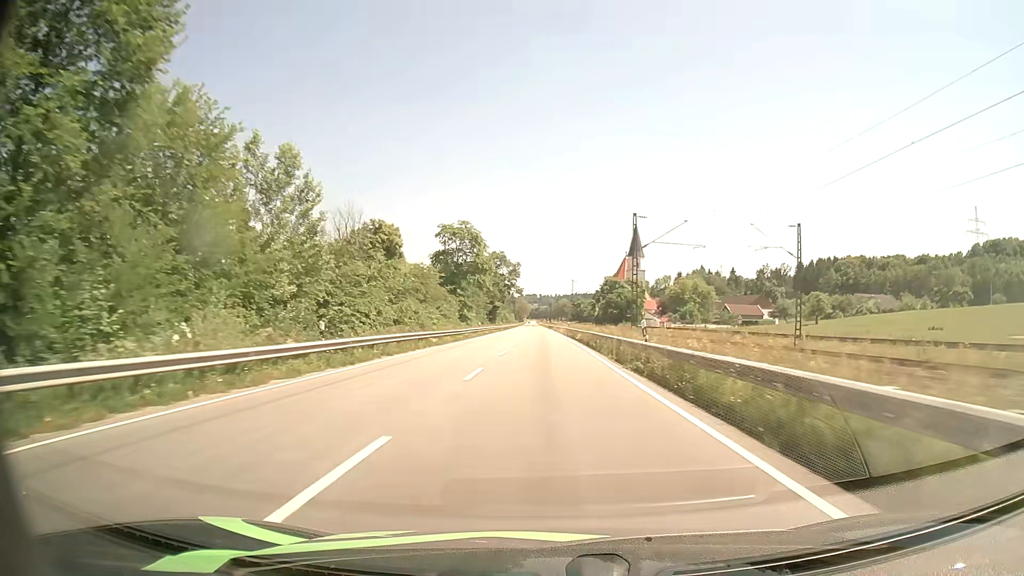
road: primary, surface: asphalt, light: Day
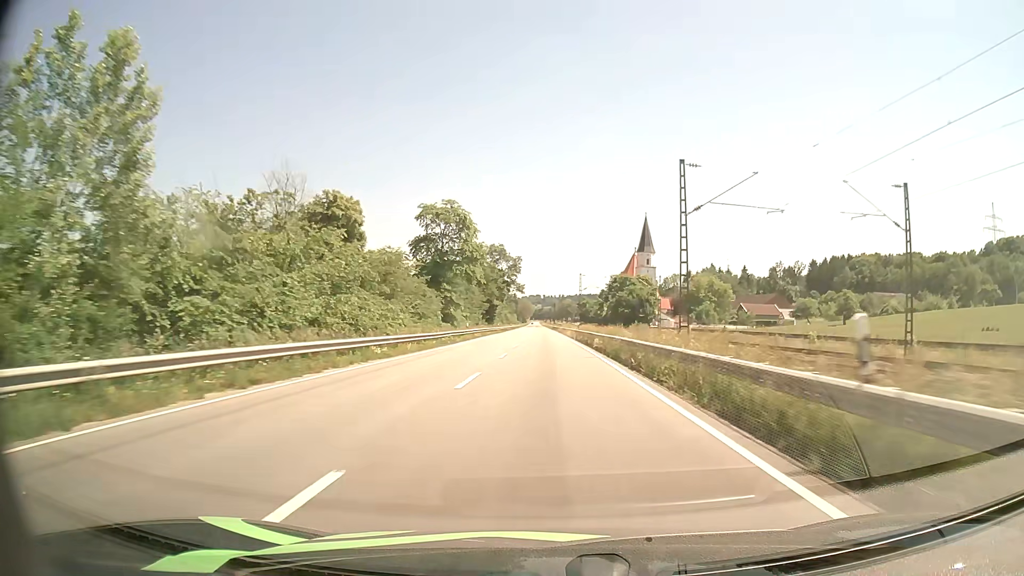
(-0.1, +14.0) m; 0°
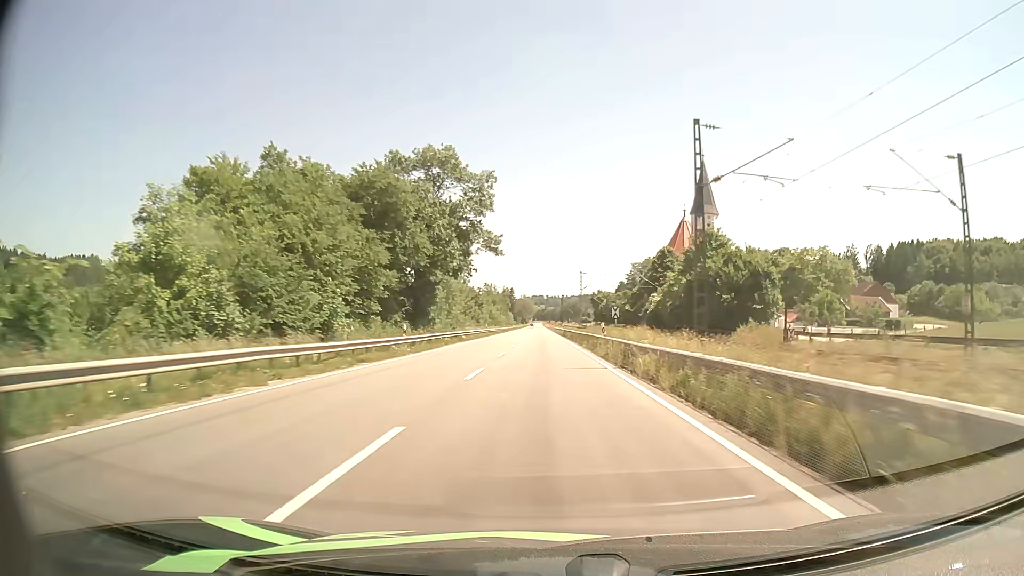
(-0.4, +69.9) m; 0°
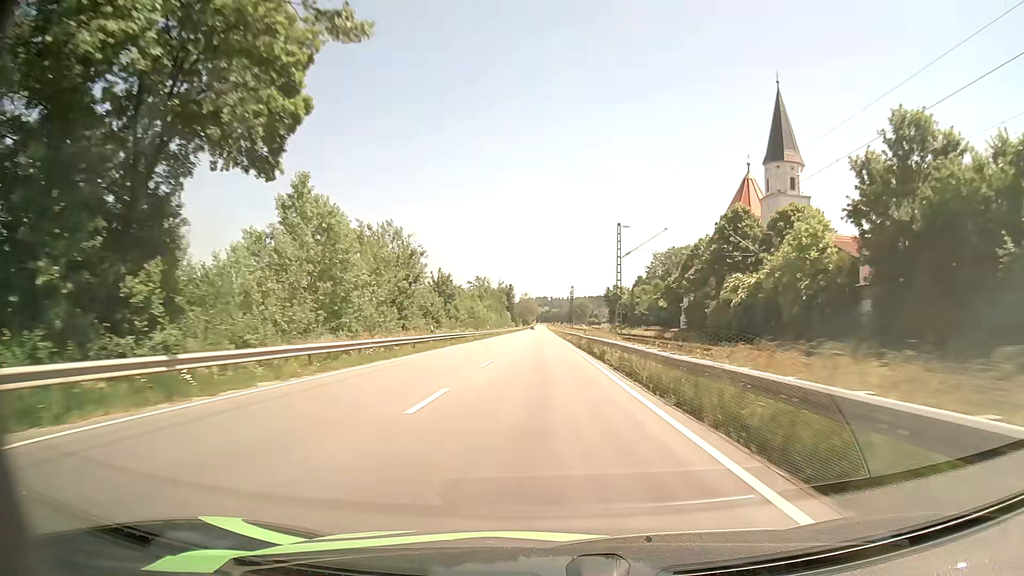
(-0.1, +42.5) m; 0°
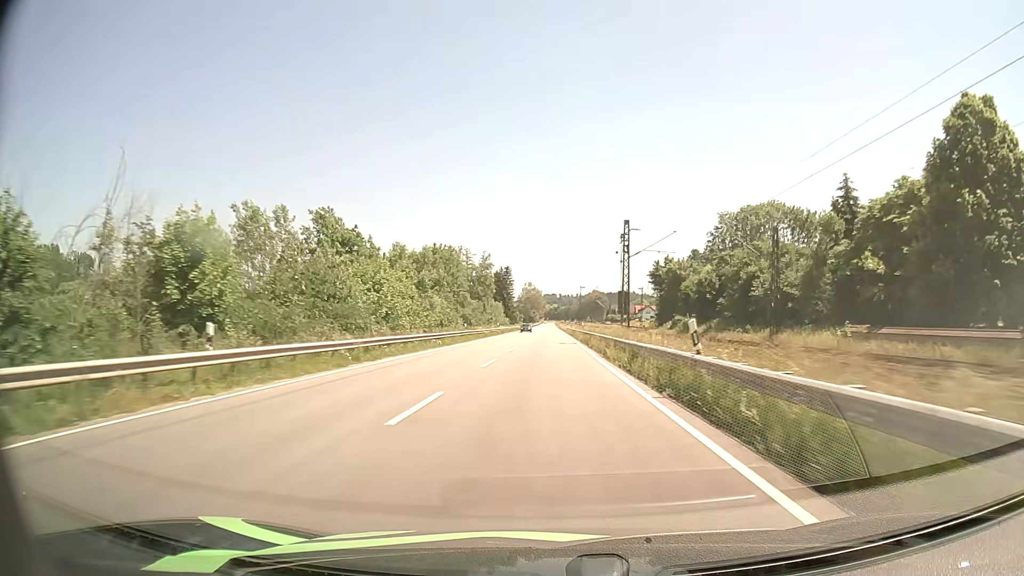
(-0.4, +74.1) m; 0°
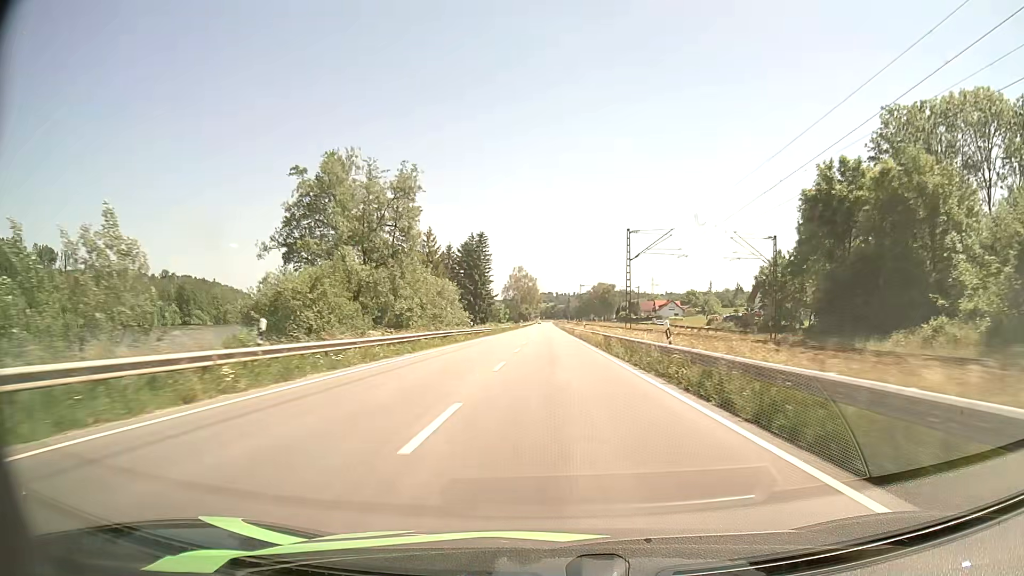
(-0.4, +74.5) m; 0°
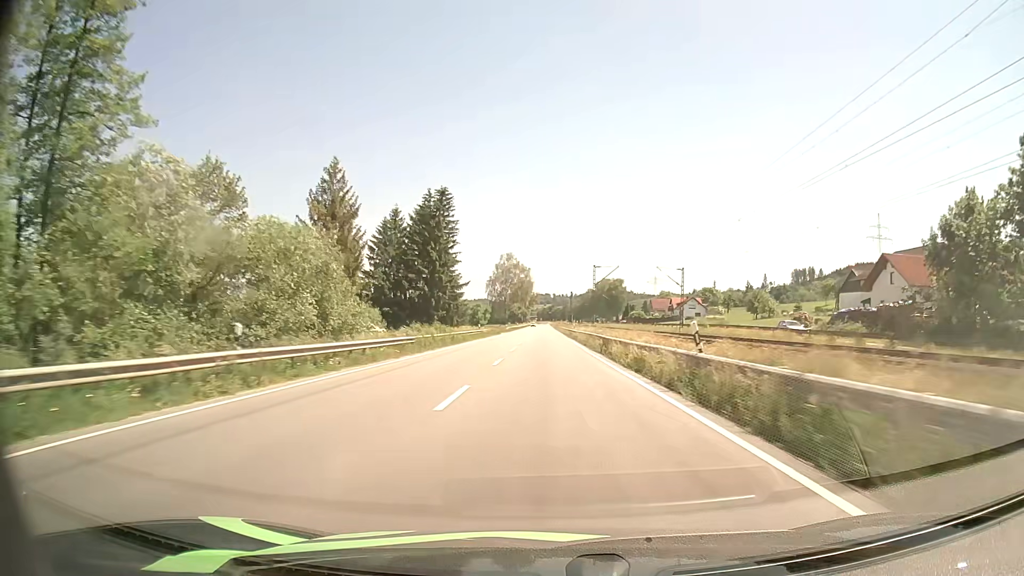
(+0.2, +44.7) m; 0°
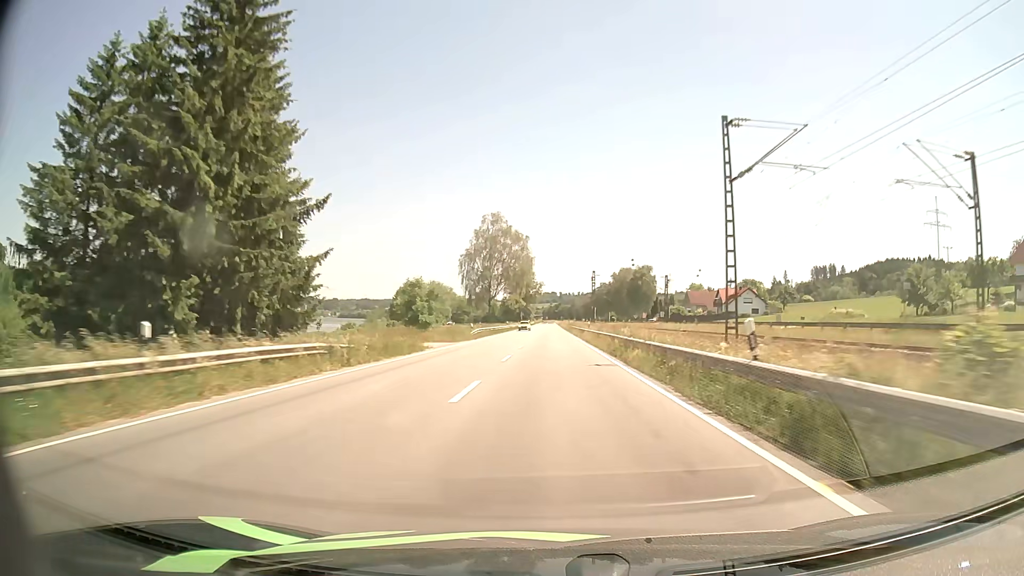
(-0.3, +59.5) m; 0°
(0, +10) (0, +20) (0, +30) (0, +40) (0, +50) (0, +60) (0, +70) (0, +80) (0, +90) (0, +100) m
